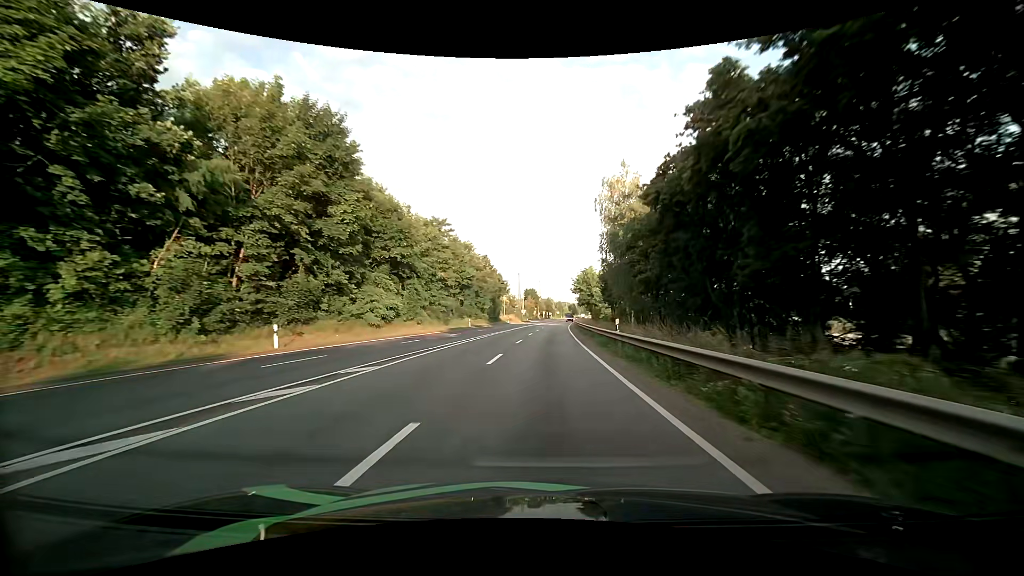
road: primary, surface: asphalt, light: Day
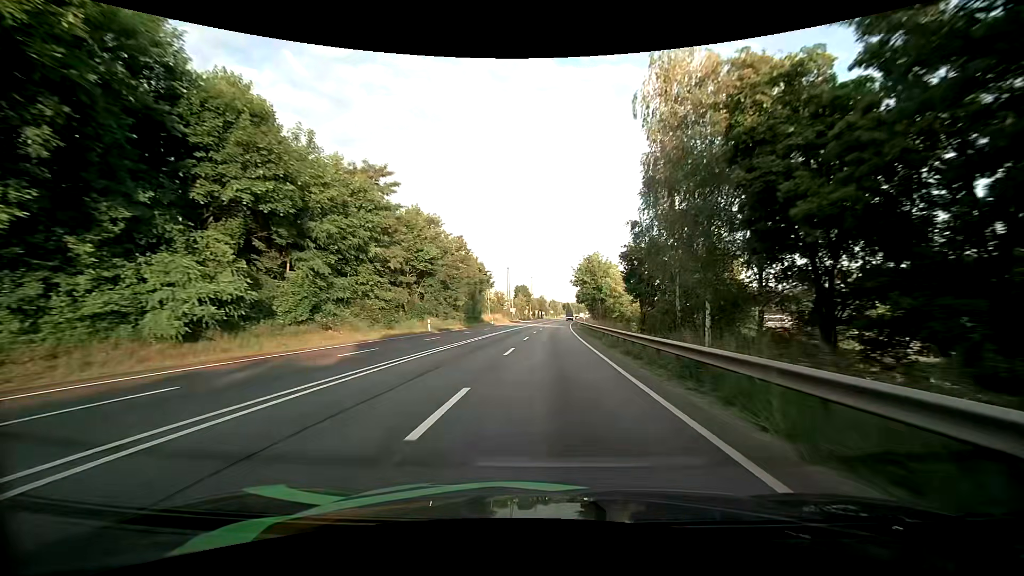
(+0.1, +20.9) m; +1°
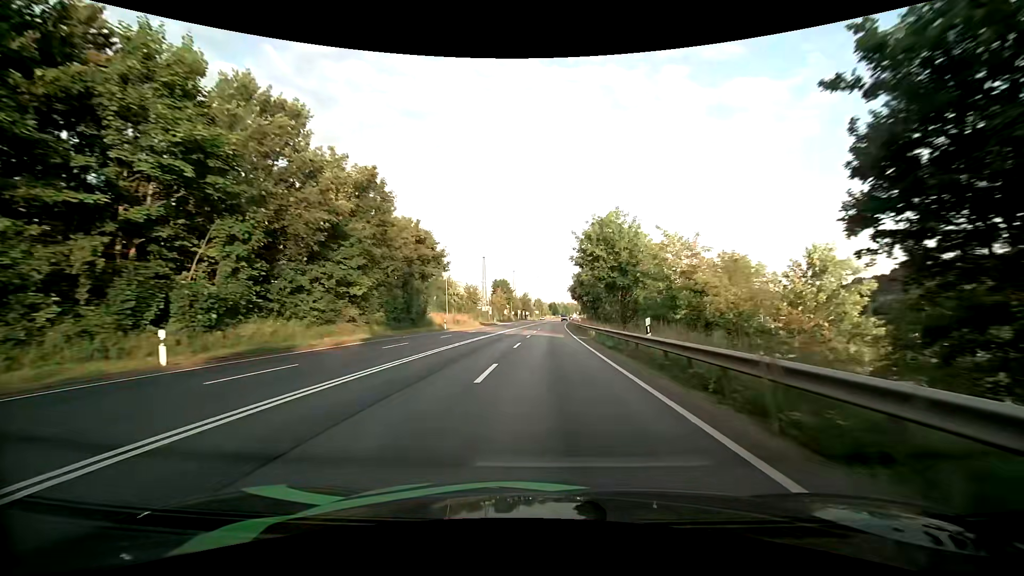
(+0.6, +31.3) m; +2°
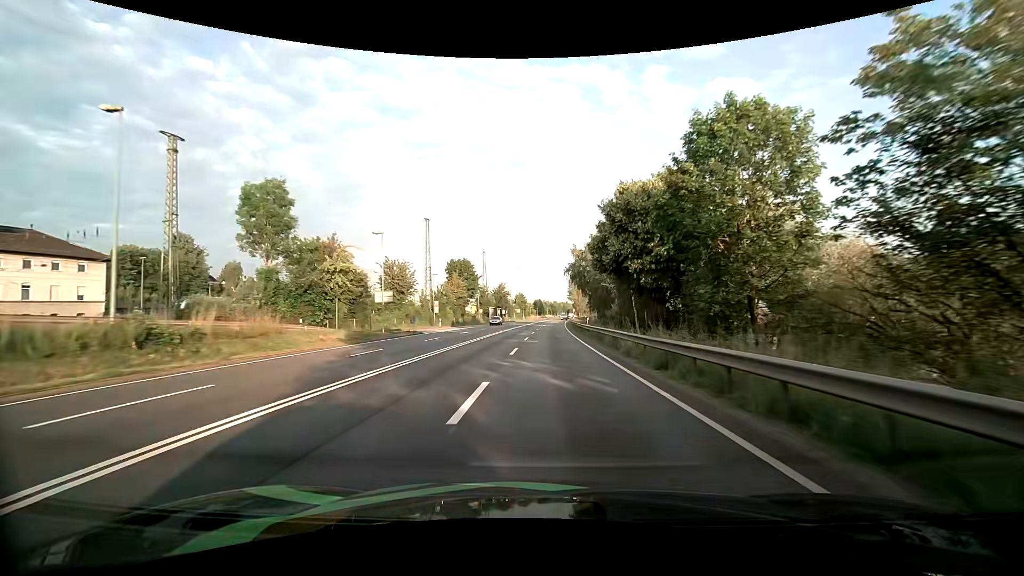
(+1.0, +52.1) m; +2°
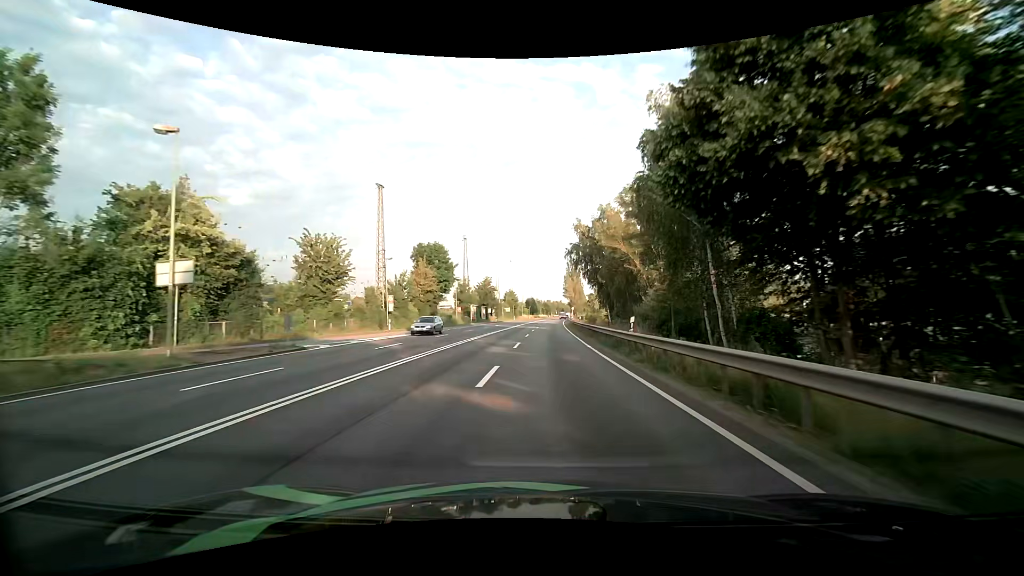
(+0.1, +20.8) m; 0°
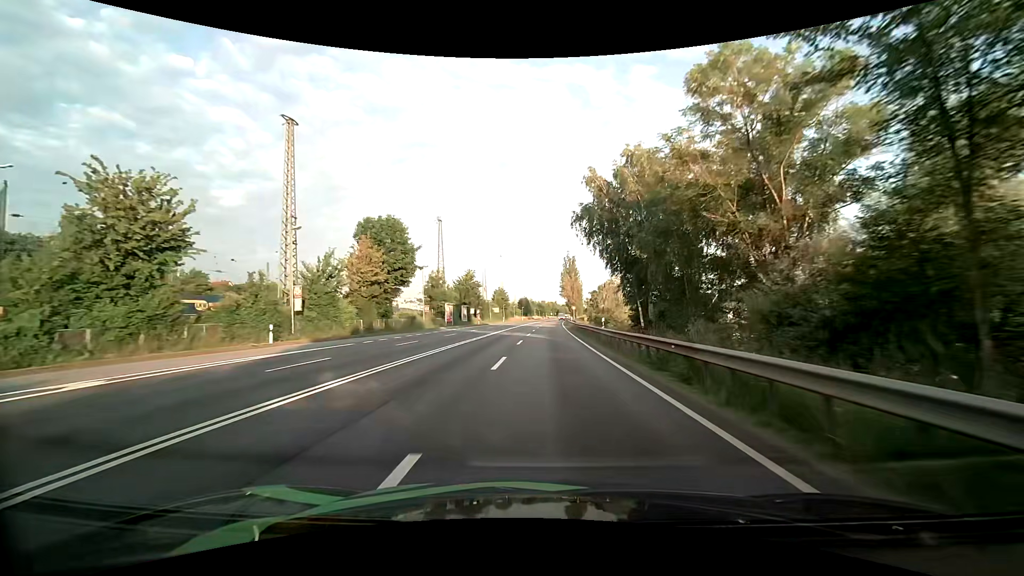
(+0.2, +20.8) m; +1°
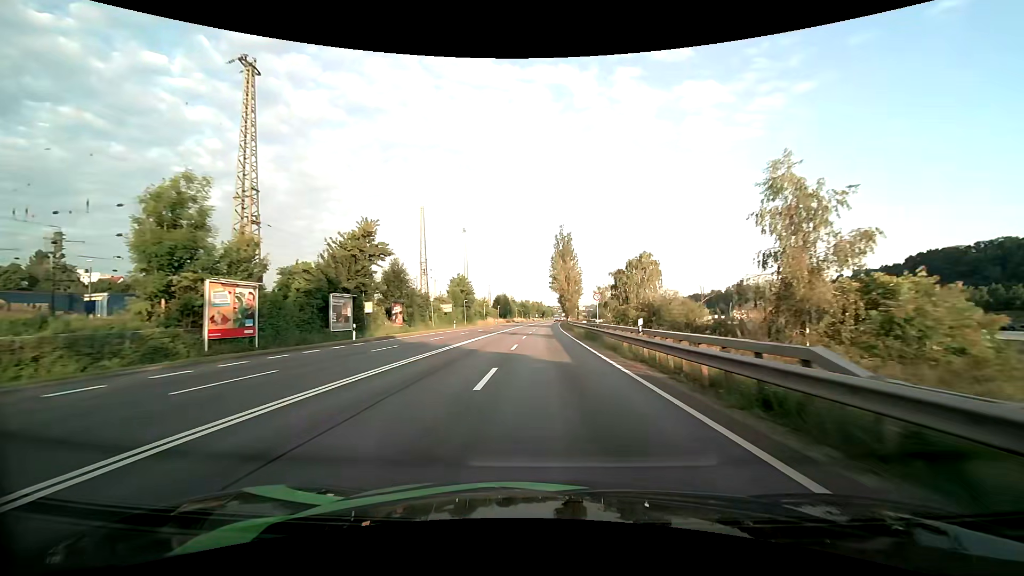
(+0.7, +51.7) m; +2°
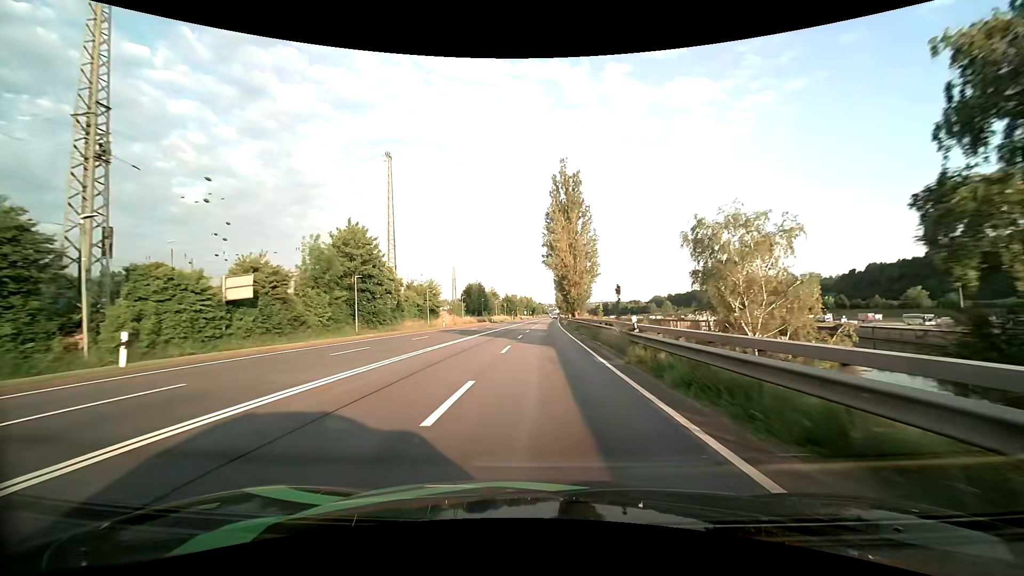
(+0.7, +51.2) m; +1°
(0, +10) (0, +20) (0, +30) (0, +40) (0, +50) (+1, +60) (+1, +70) (+1, +80) (+1, +90) (+2, +100) m
